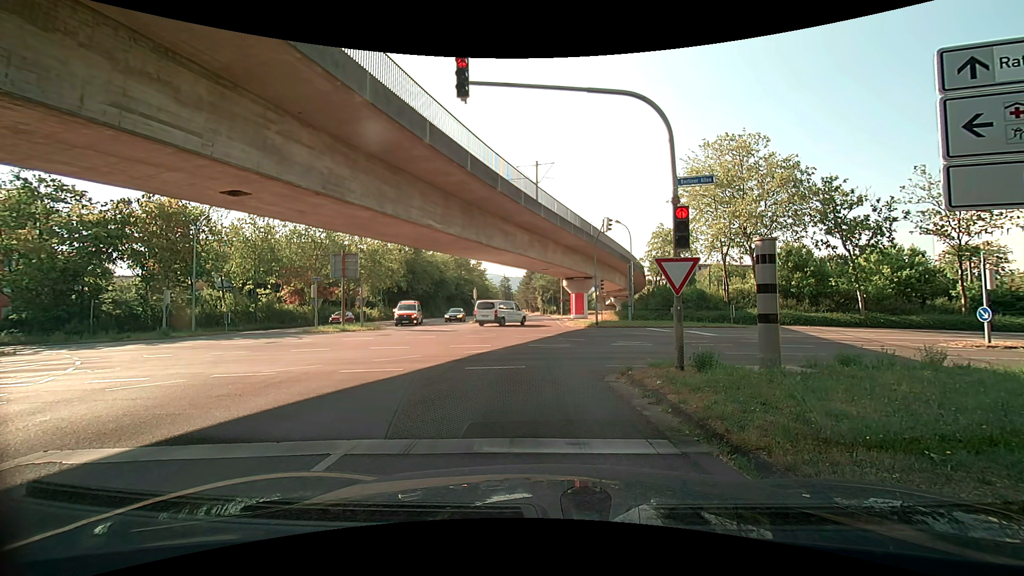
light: Day
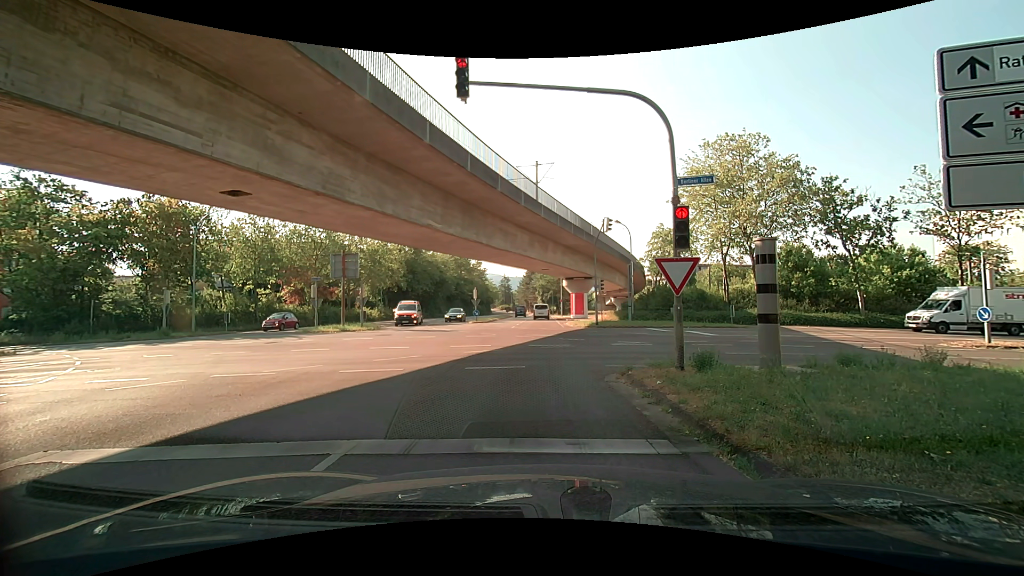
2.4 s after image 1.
(0.0, 0.0) m; 0°
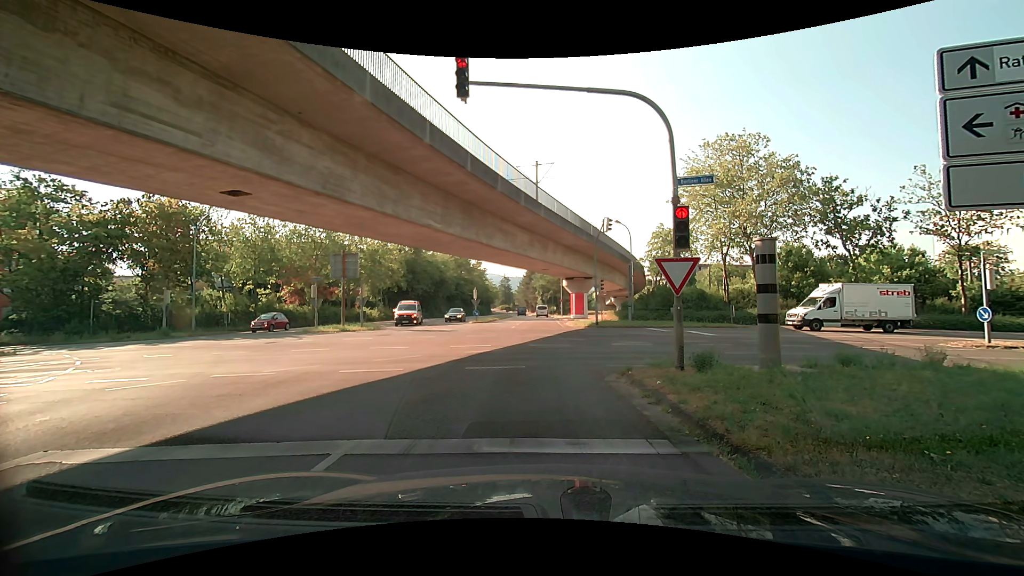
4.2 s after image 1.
(0.0, 0.0) m; 0°
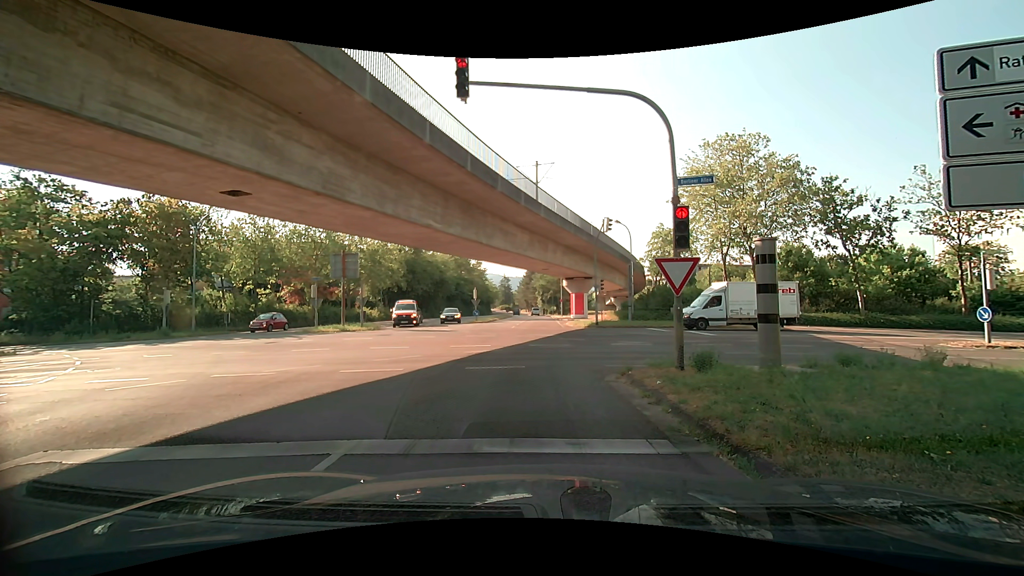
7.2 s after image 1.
(0.0, 0.0) m; 0°
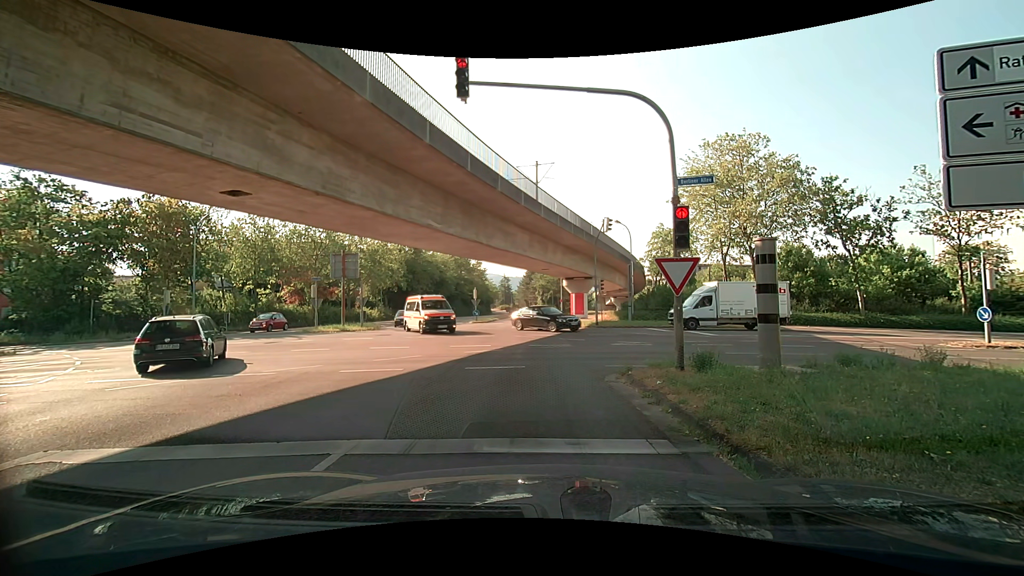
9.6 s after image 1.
(0.0, 0.0) m; 0°
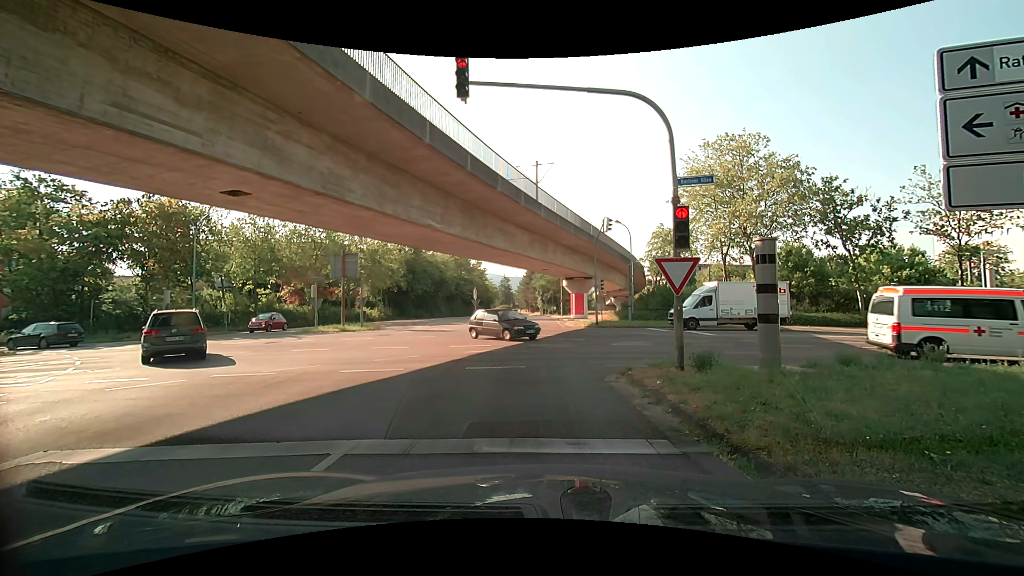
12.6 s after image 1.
(0.0, 0.0) m; 0°
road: tertiary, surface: asphalt
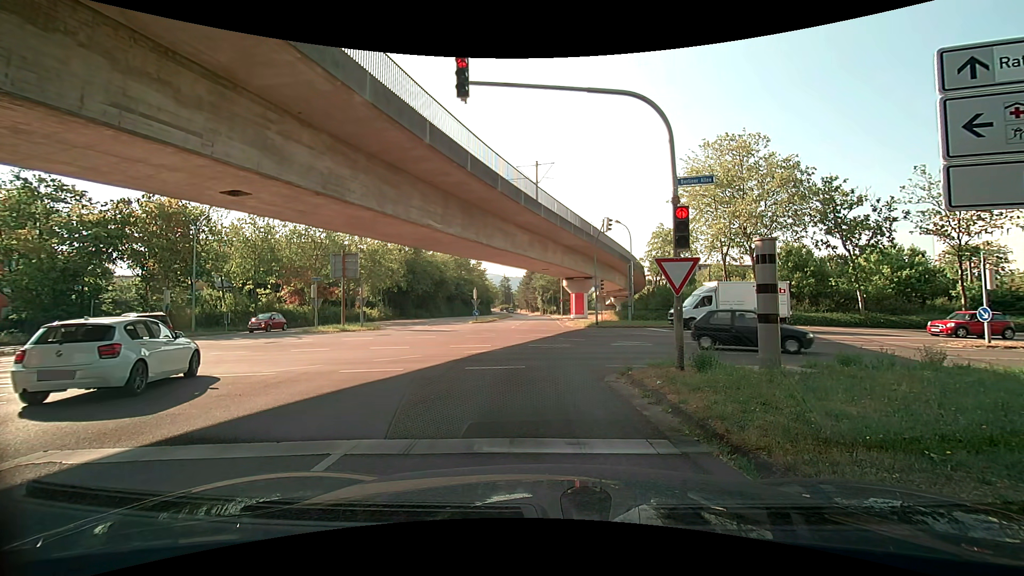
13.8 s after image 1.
(0.0, 0.0) m; 0°
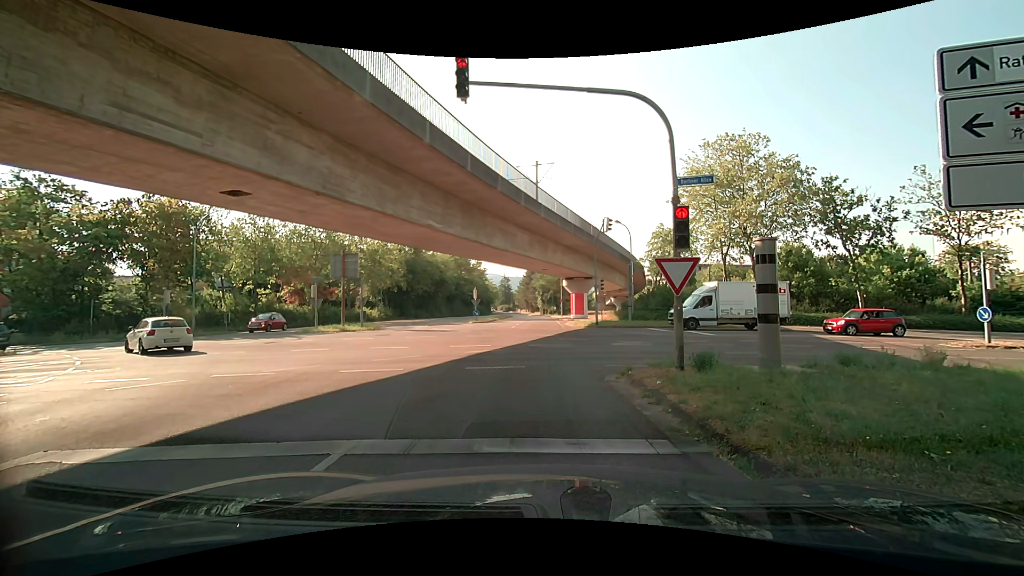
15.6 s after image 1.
(0.0, 0.0) m; 0°
(-1, +10) (-2, +20) (-2, +30) (-2, +40) (-3, +50) (-3, +60) (-4, +70) (-5, +80) (-5, +90) (-6, +100) m
